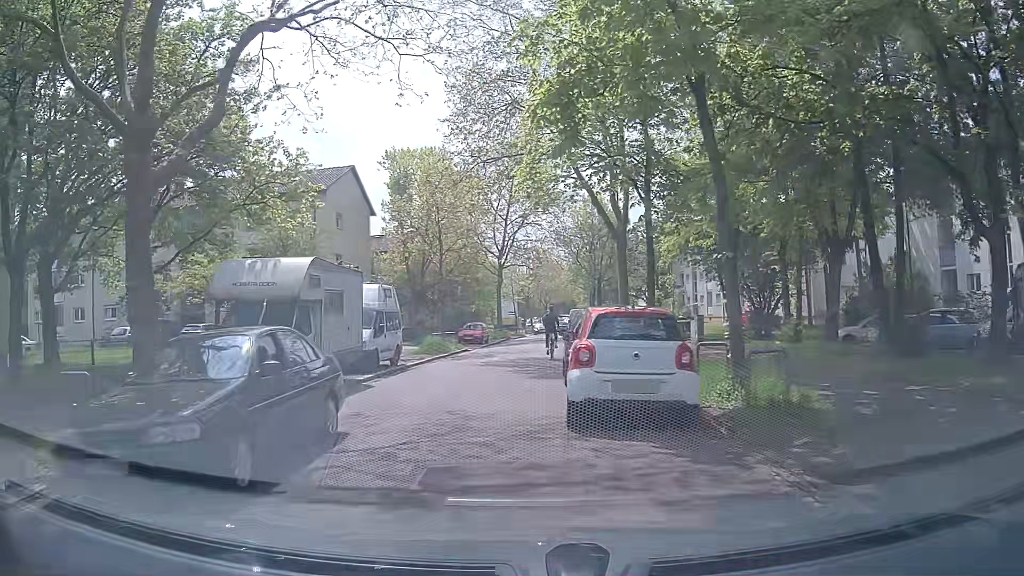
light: Day
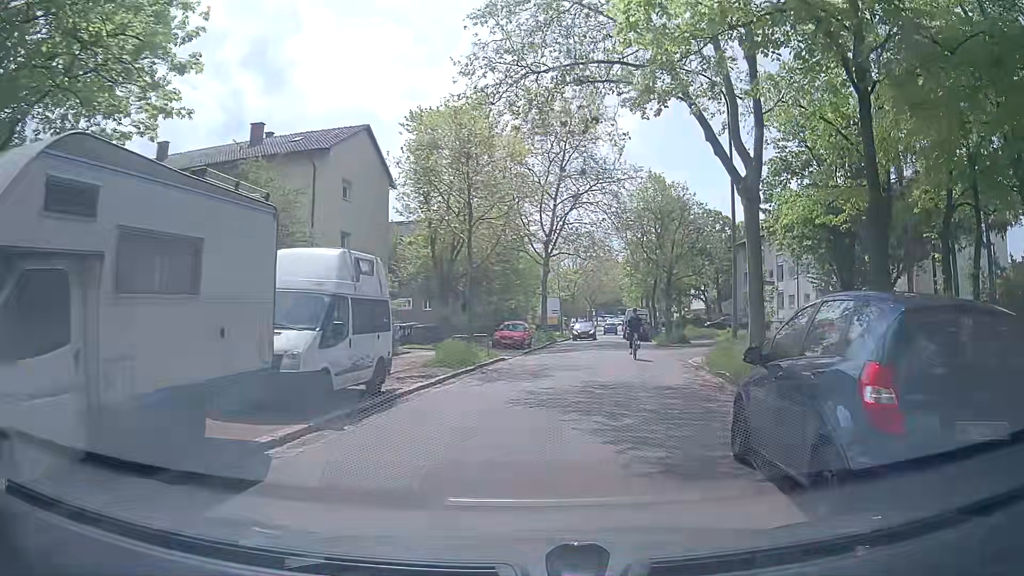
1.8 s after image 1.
(-1.0, +10.0) m; -5°
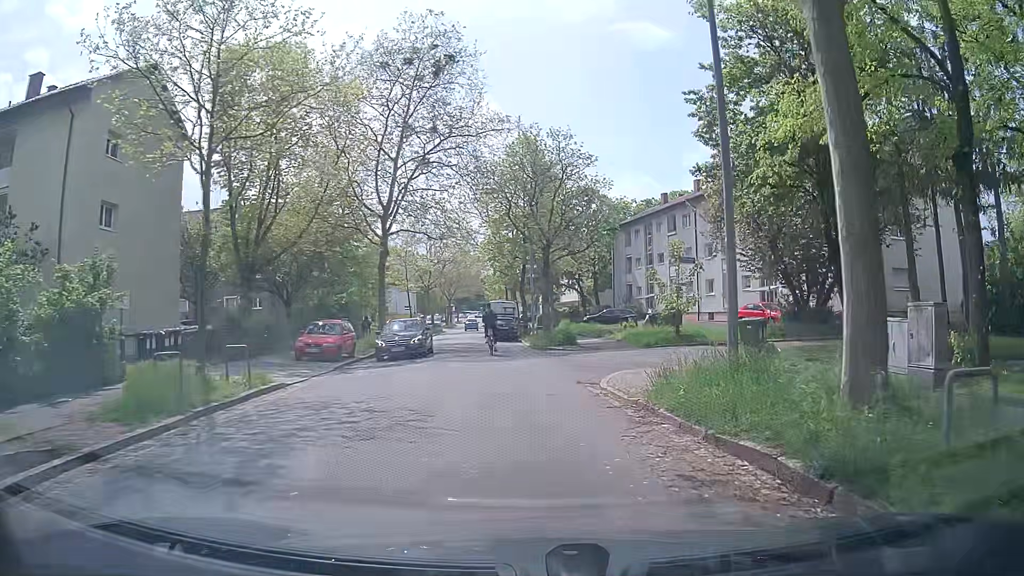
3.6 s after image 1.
(+1.2, +11.1) m; +11°
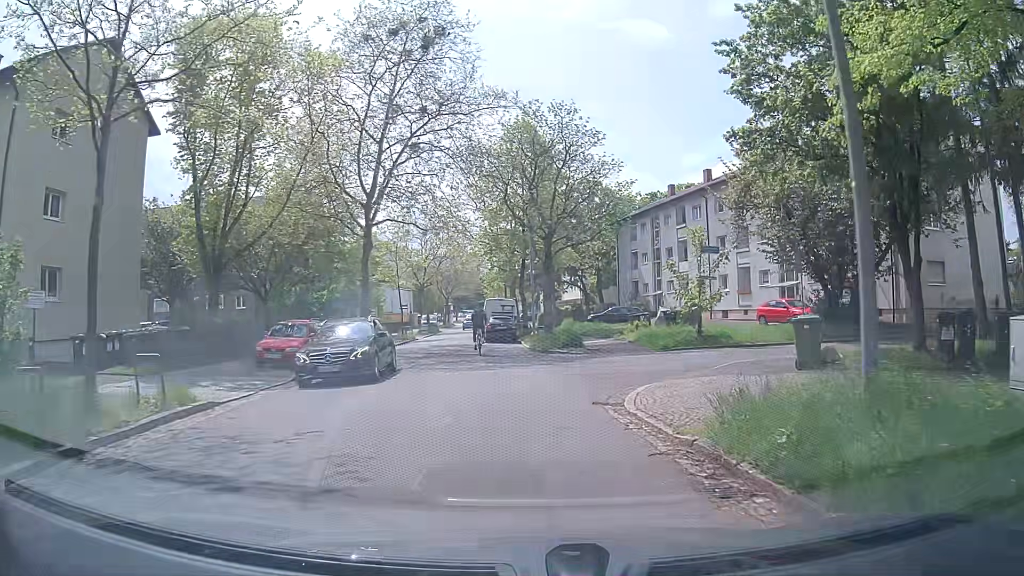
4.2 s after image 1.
(+0.1, +3.8) m; +1°
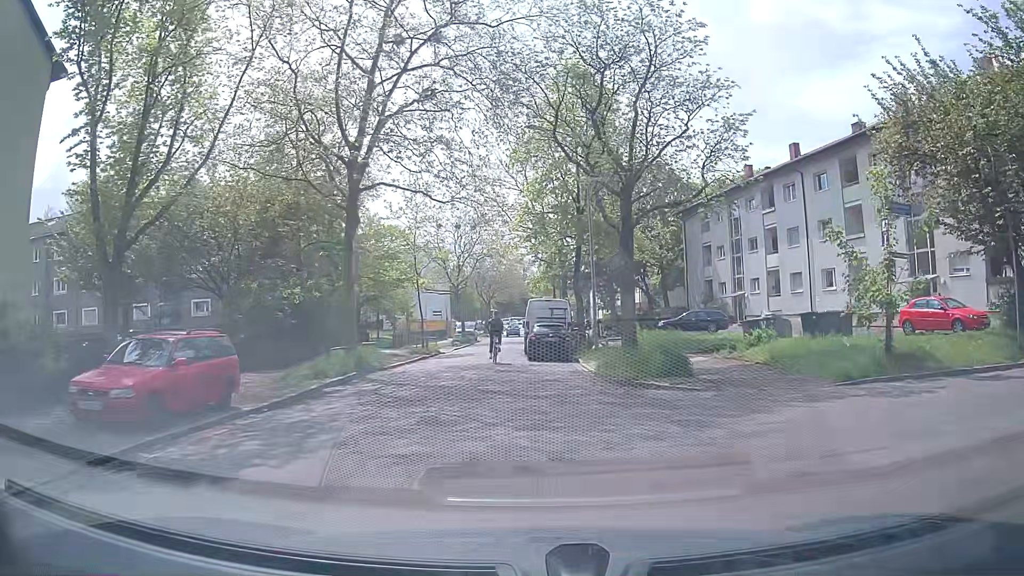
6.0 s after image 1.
(-0.5, +10.9) m; -5°
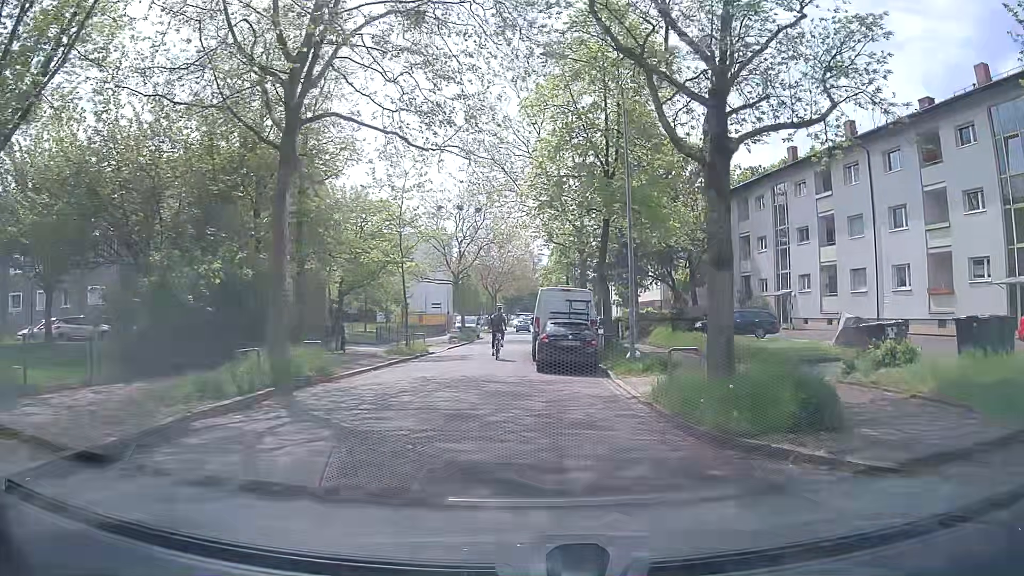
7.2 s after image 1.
(0.0, +7.5) m; +1°
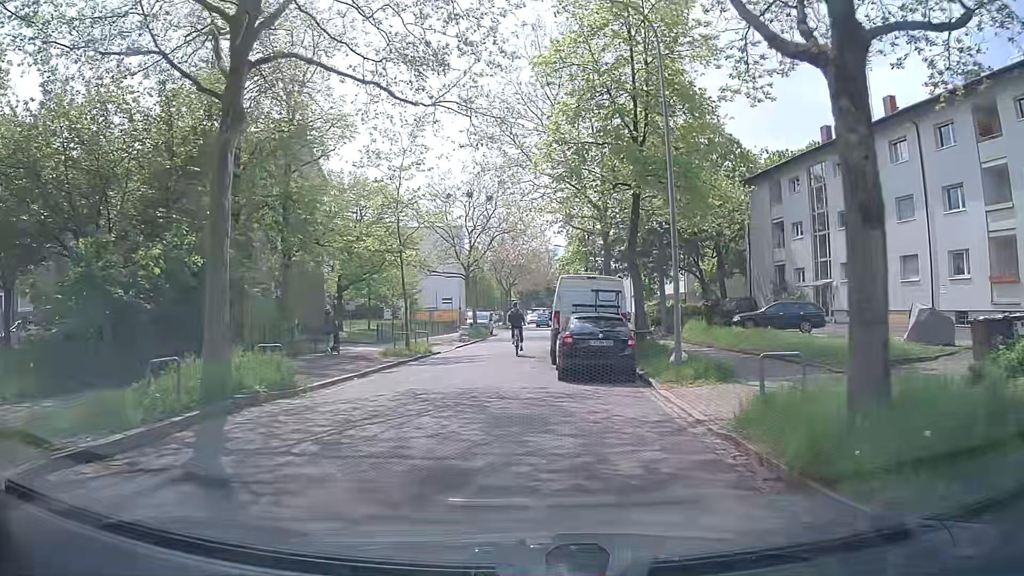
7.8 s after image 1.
(-0.1, +4.0) m; -2°
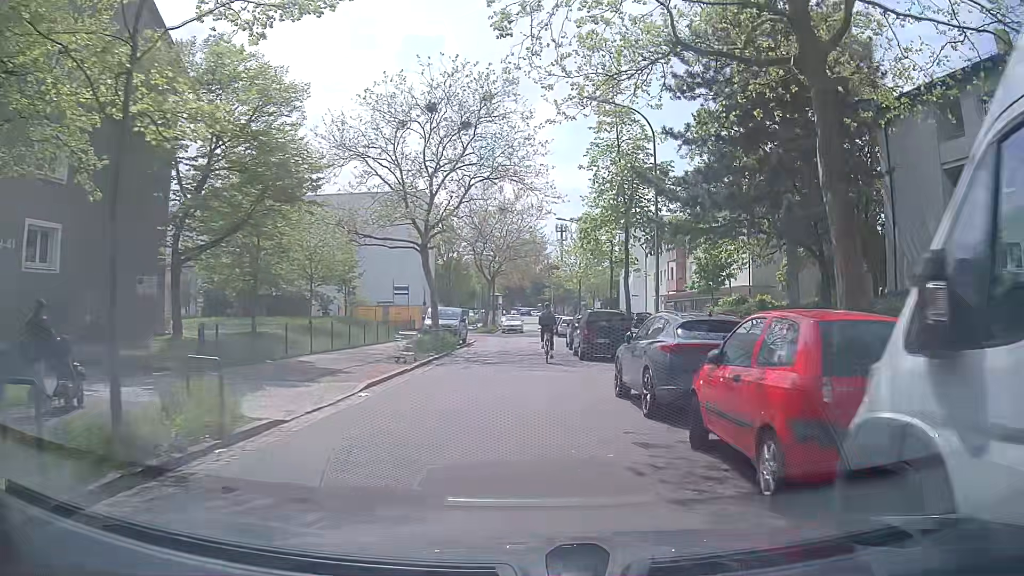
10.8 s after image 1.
(-1.0, +20.8) m; +1°
